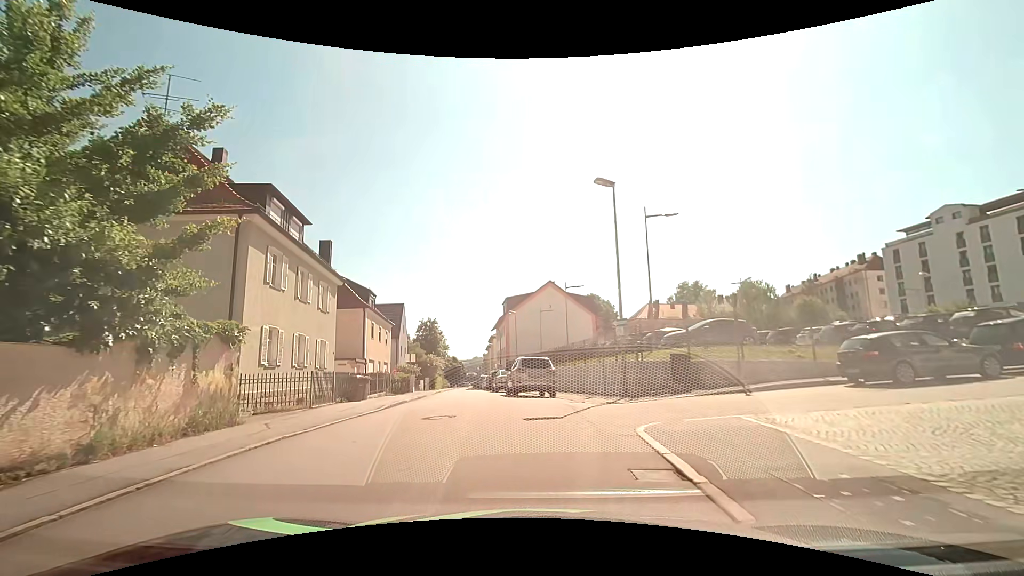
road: residential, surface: asphalt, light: Day
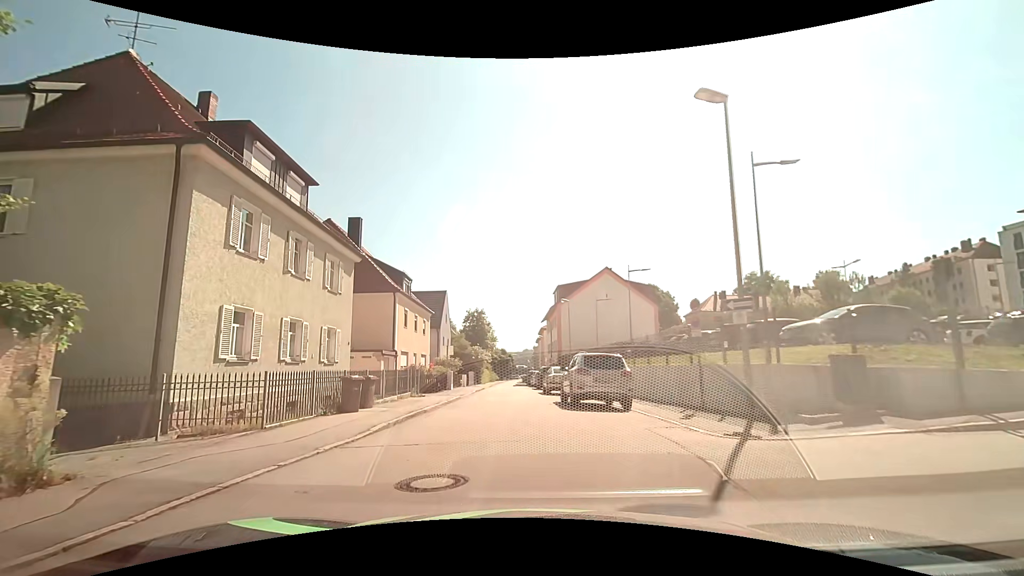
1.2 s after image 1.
(-0.3, +5.9) m; -5°
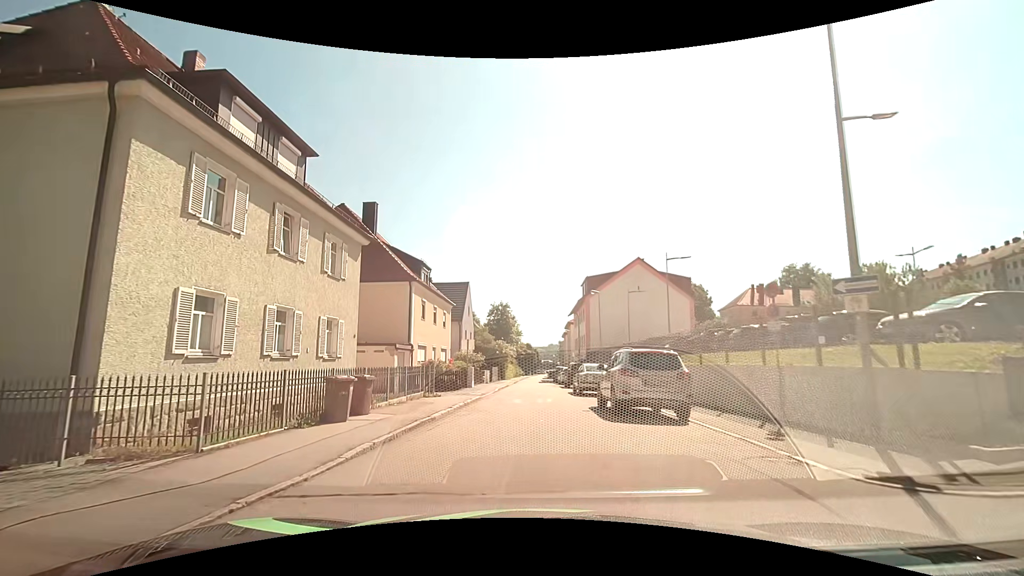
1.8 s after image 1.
(-0.1, +2.9) m; -4°
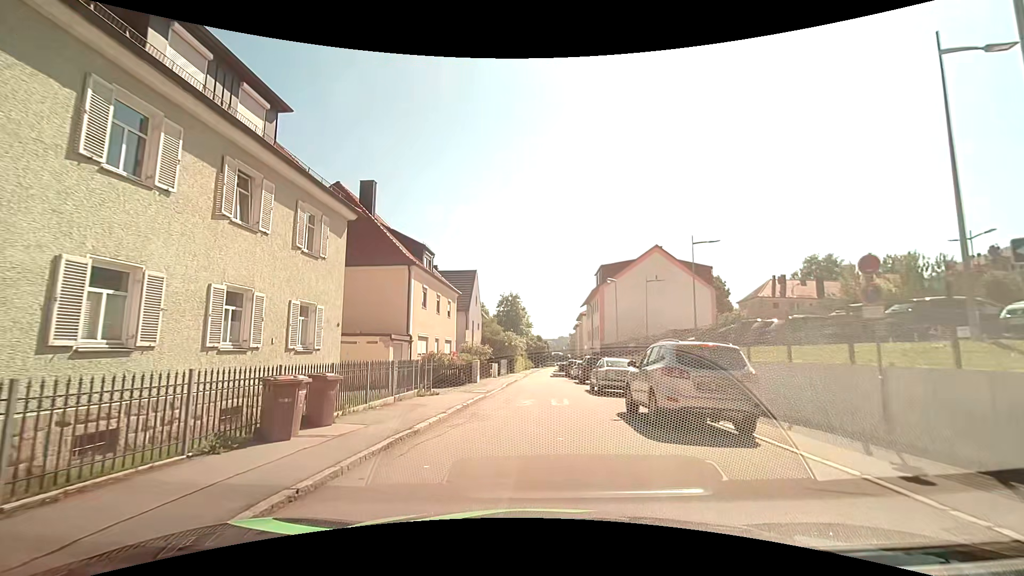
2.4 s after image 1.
(-0.1, +3.0) m; -1°
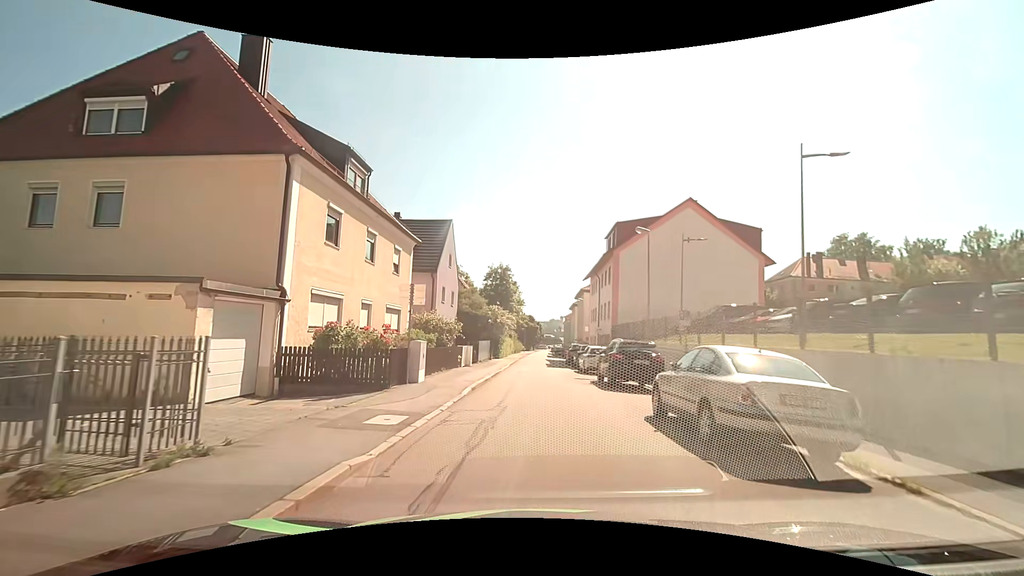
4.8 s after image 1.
(-0.1, +13.2) m; +1°
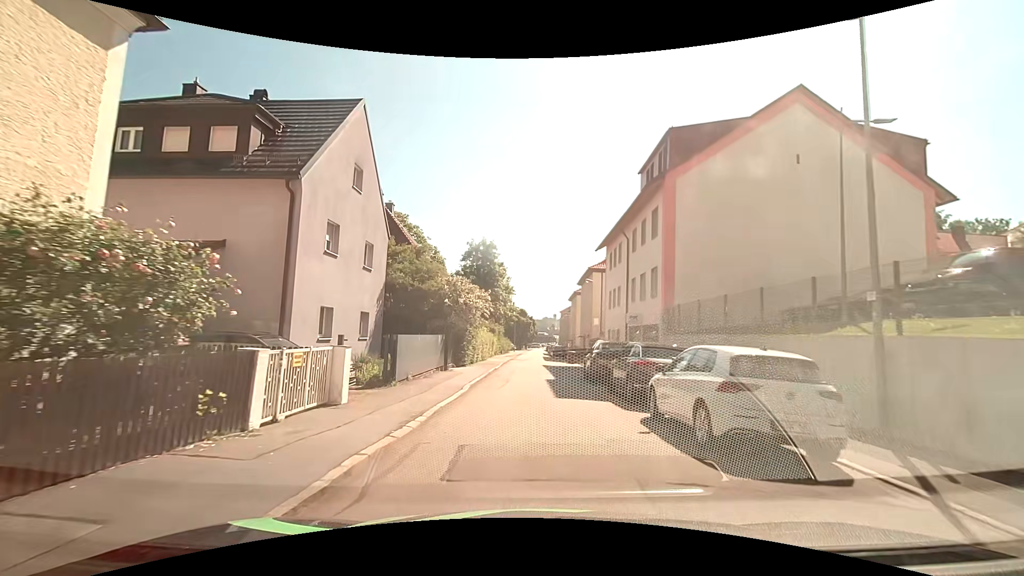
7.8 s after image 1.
(-0.1, +18.9) m; 0°
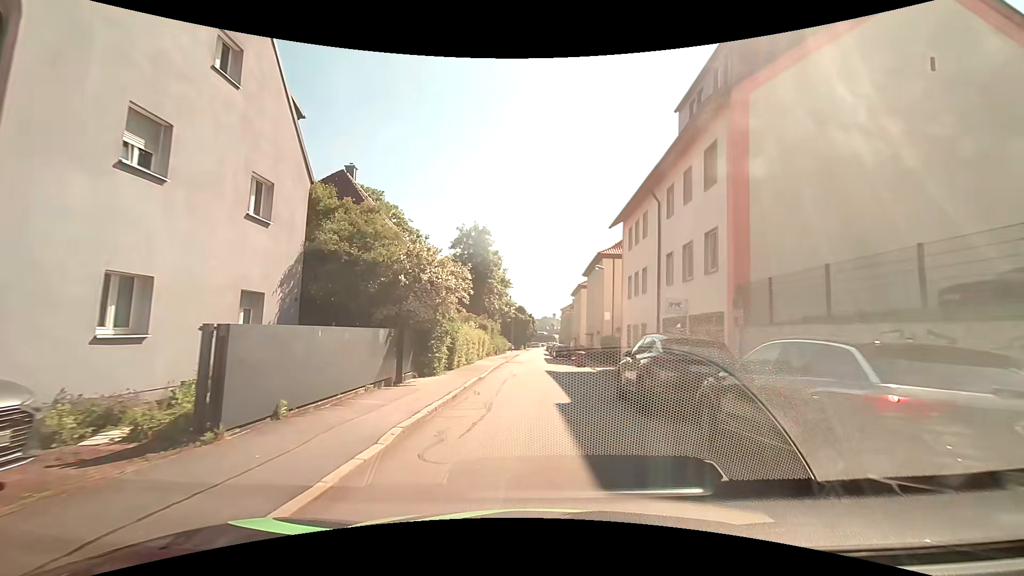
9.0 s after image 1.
(0.0, +8.3) m; 0°
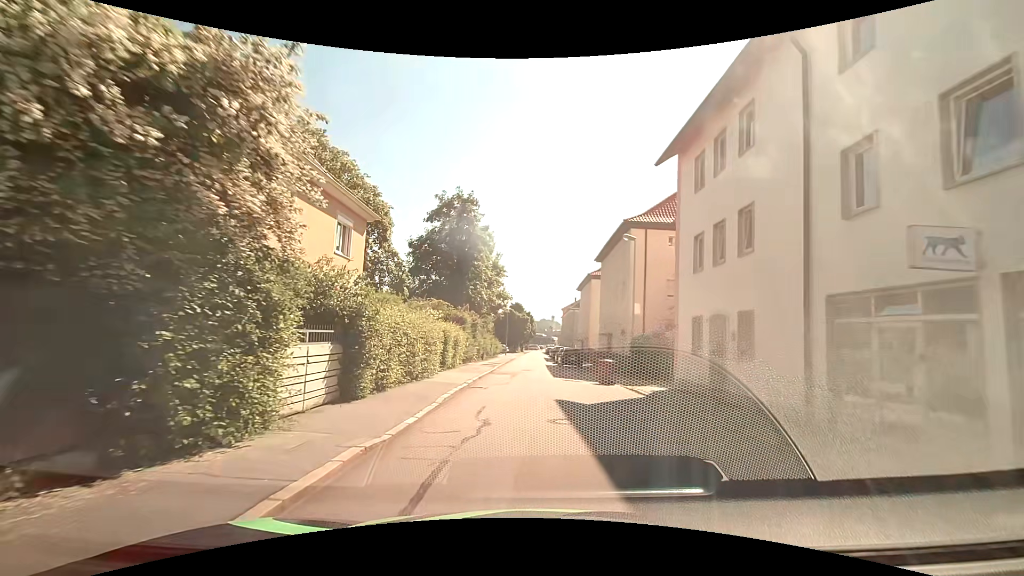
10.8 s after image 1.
(+0.1, +13.1) m; 0°
(0, +10) (0, +20) (0, +30) (0, +40) (0, +50) (+1, +60) (+1, +70) (+1, +80) (+2, +90) (+2, +100) m
